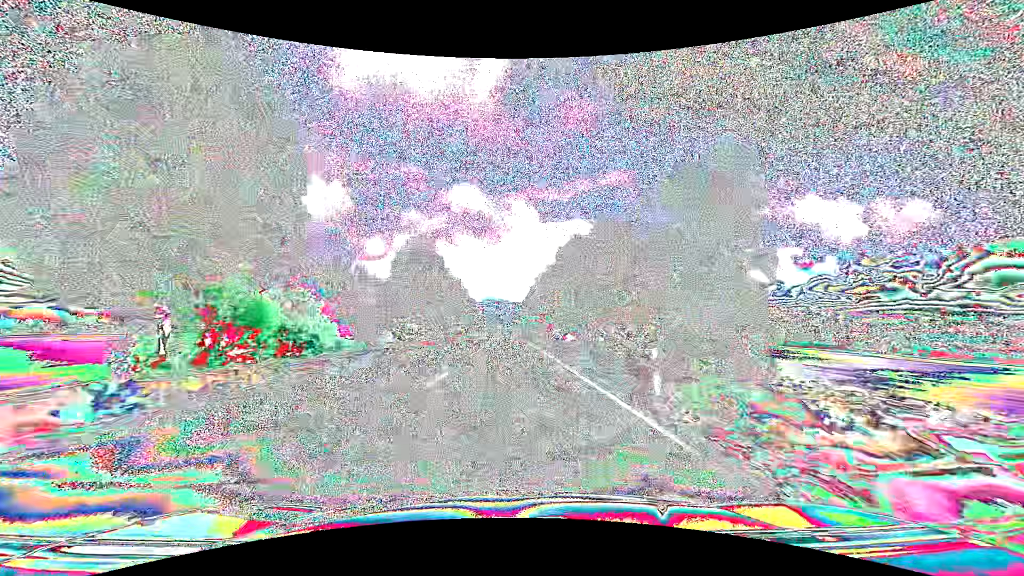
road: primary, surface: asphalt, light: Day
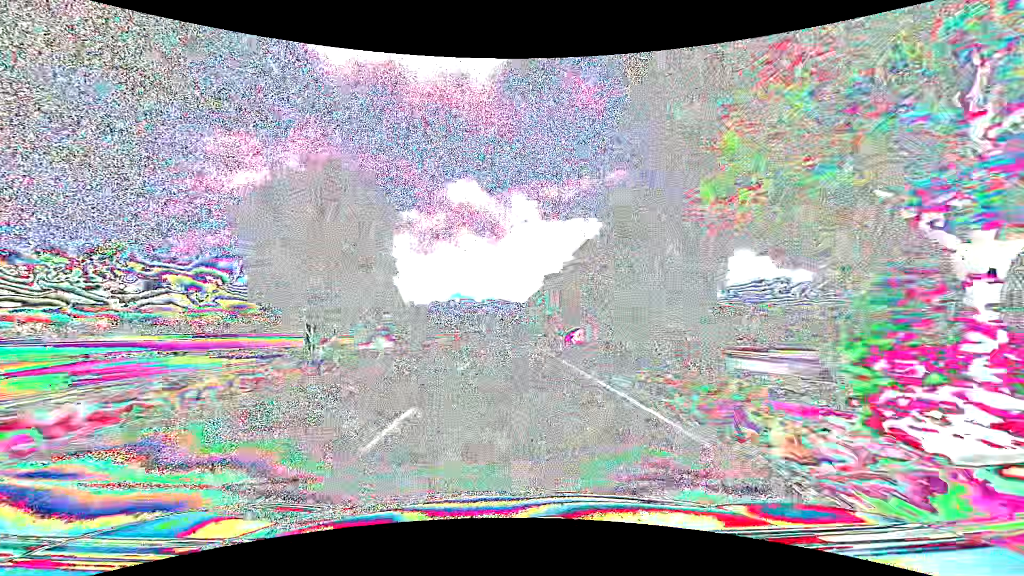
(0.0, +79.2) m; 0°
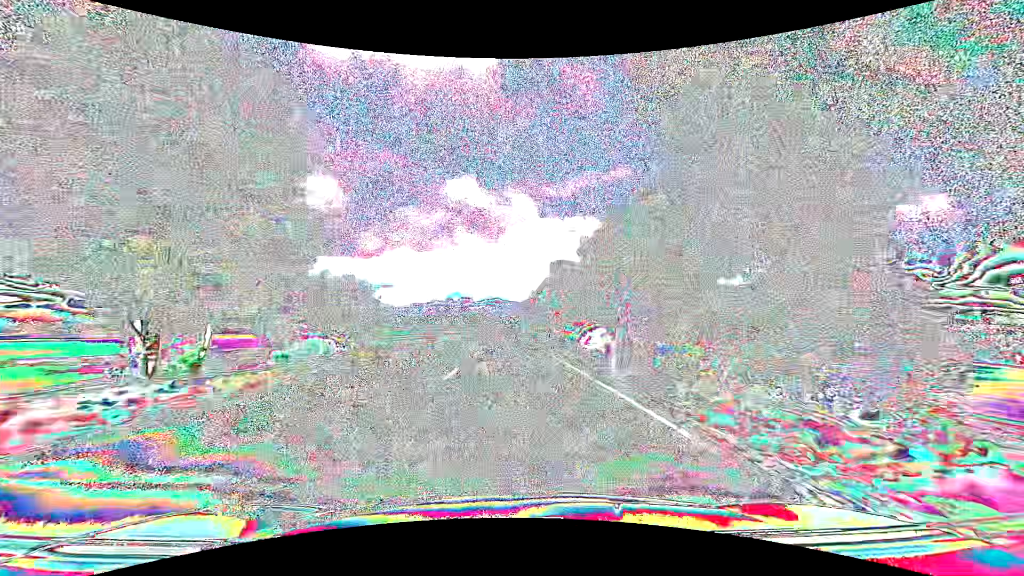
(0.0, +15.9) m; 0°
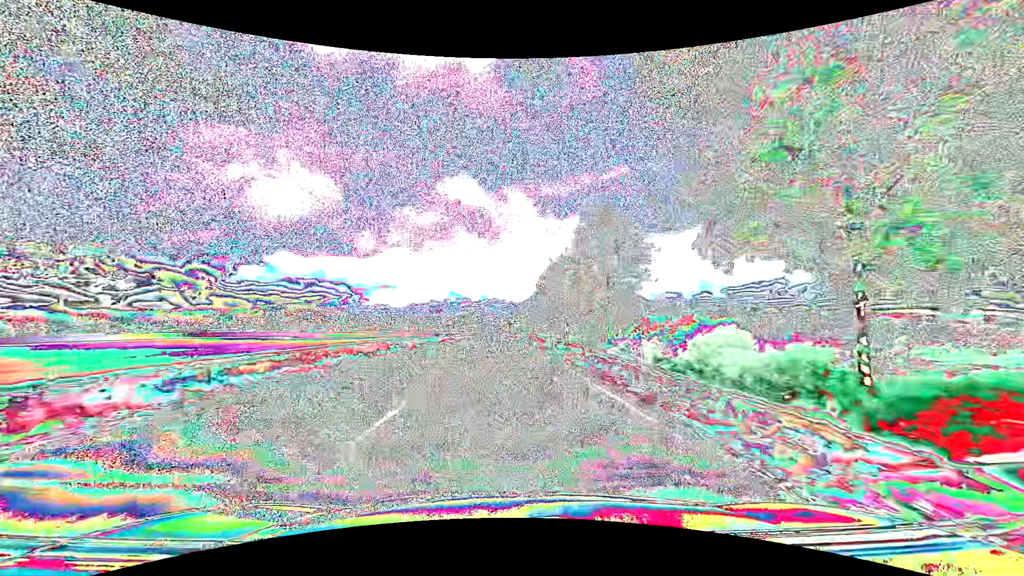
(+0.1, +31.7) m; 0°
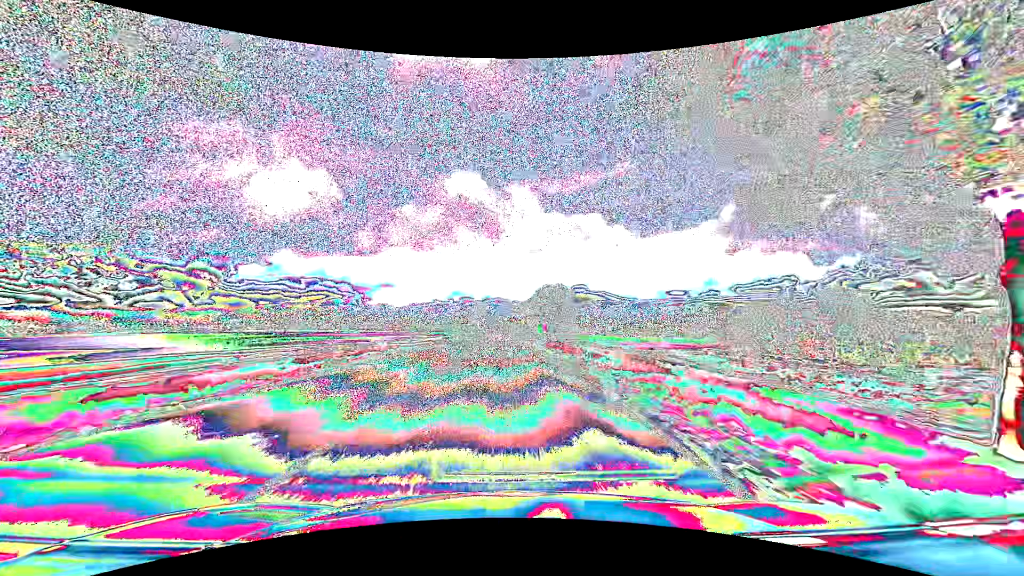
(-0.3, +63.3) m; 0°
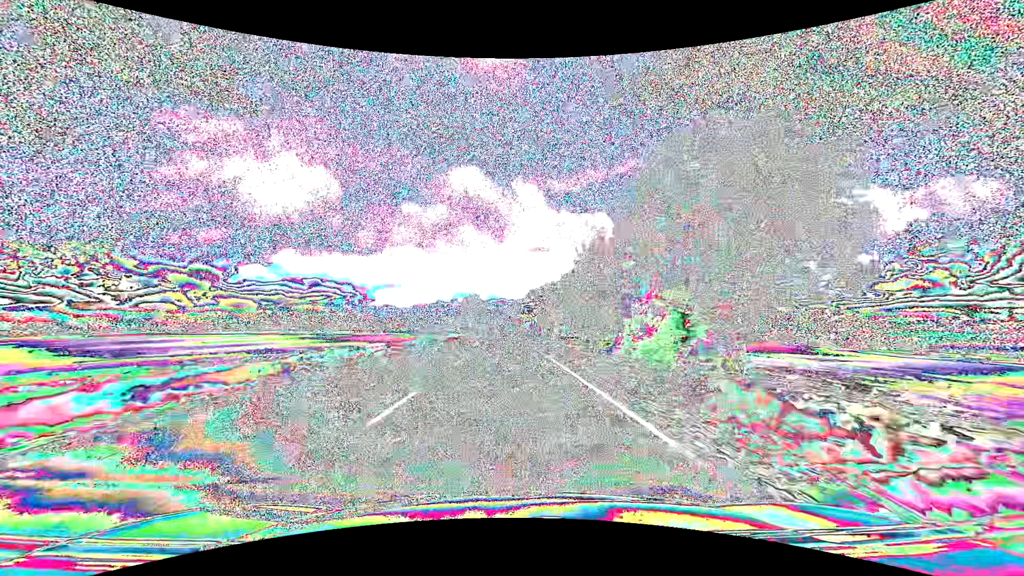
(-0.5, +79.1) m; -1°
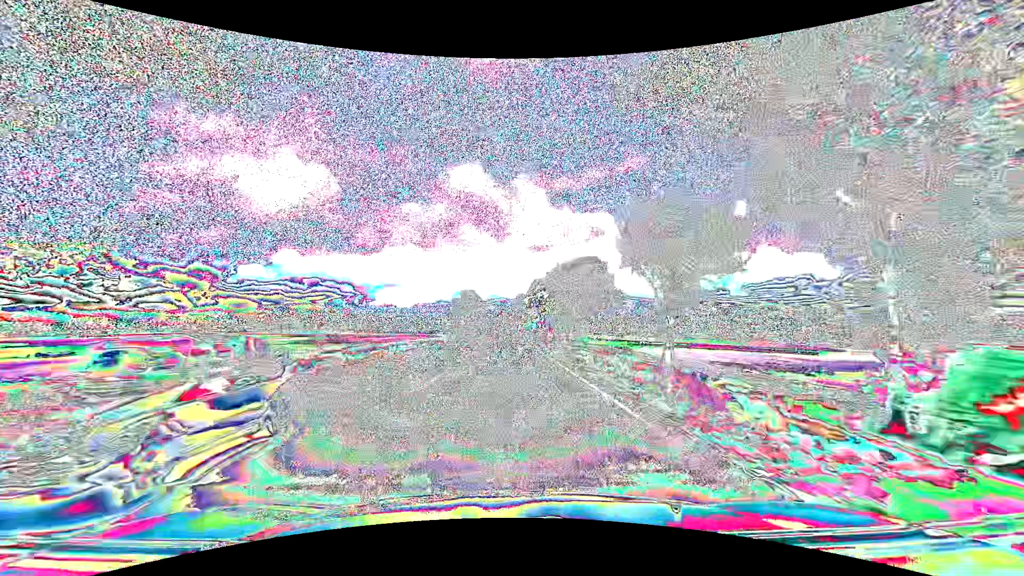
(0.0, +31.6) m; 0°
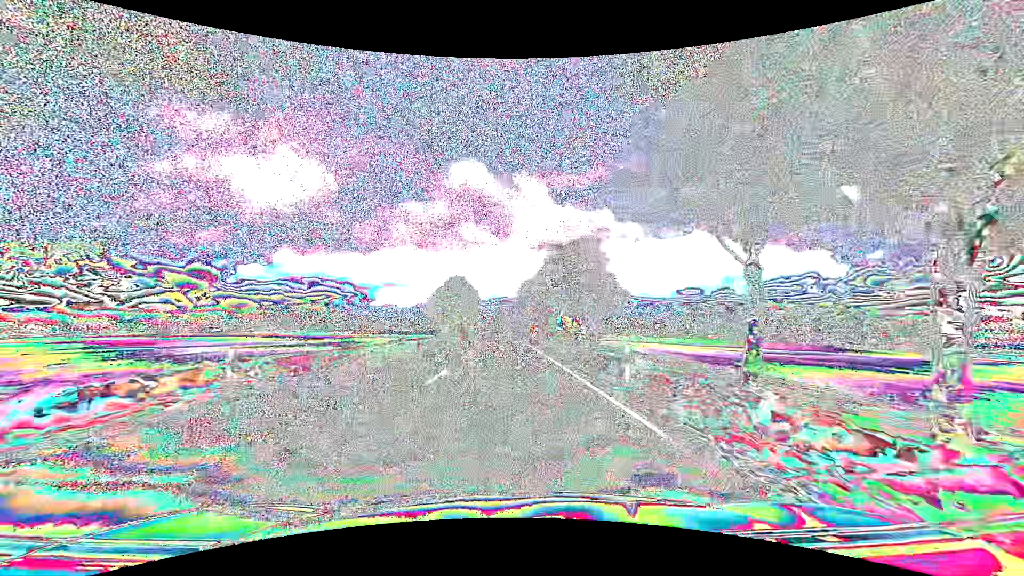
(-0.1, +47.4) m; 0°
(0, +10) (0, +20) (0, +30) (0, +40) (0, +50) (0, +60) (0, +70) (-1, +80) (-1, +90) (-1, +100) m
